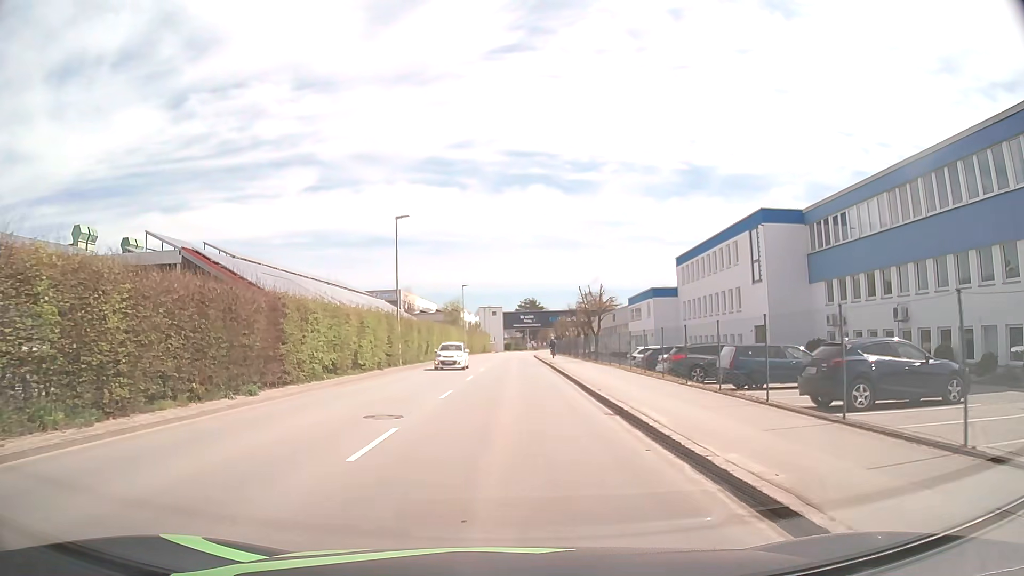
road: tertiary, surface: asphalt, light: Day
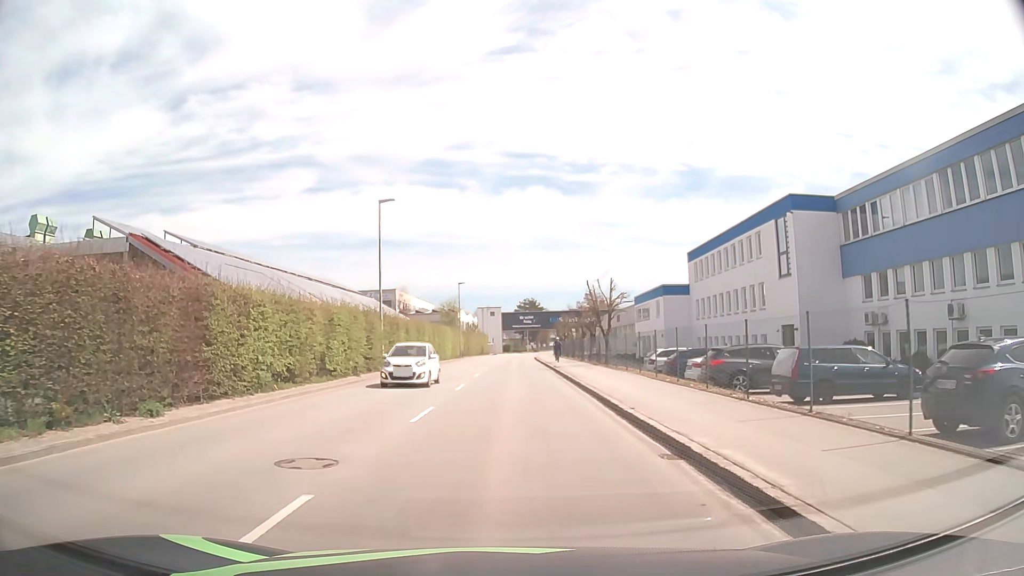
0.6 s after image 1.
(0.0, +4.8) m; 0°
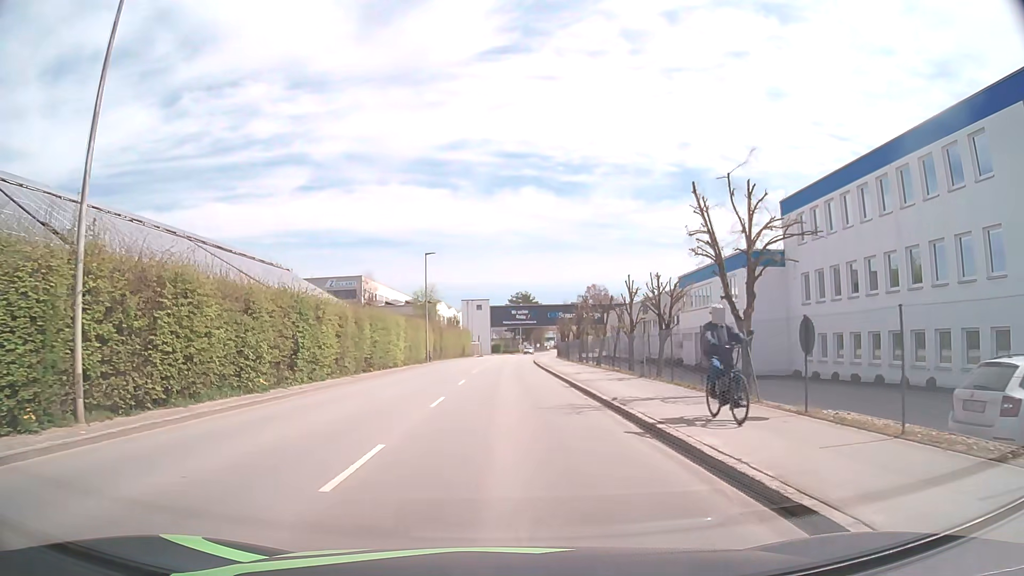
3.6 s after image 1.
(+0.1, +23.8) m; +1°
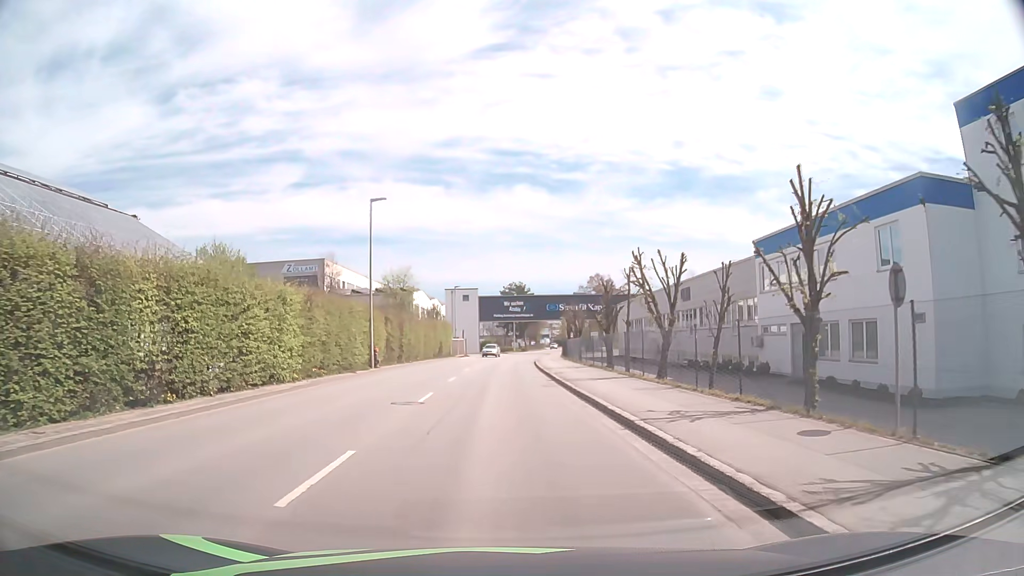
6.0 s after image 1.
(0.0, +18.7) m; 0°
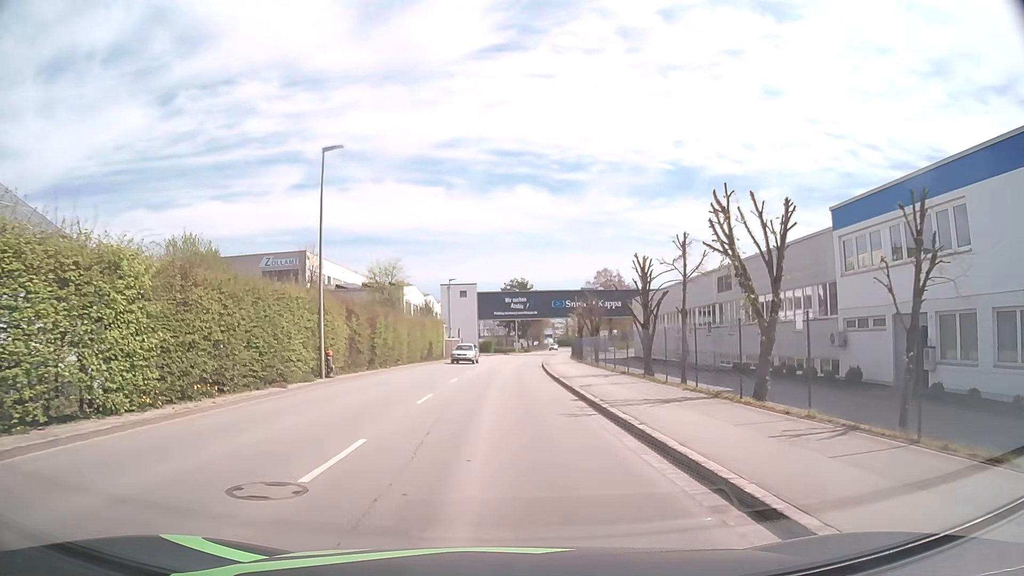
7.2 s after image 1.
(0.0, +9.2) m; 0°
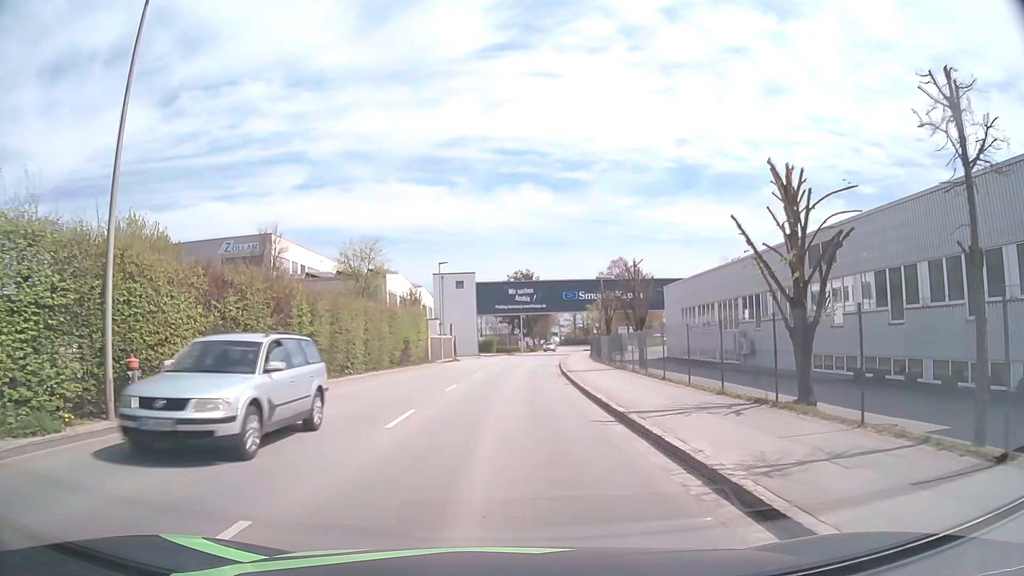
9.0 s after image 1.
(-0.1, +13.6) m; 0°
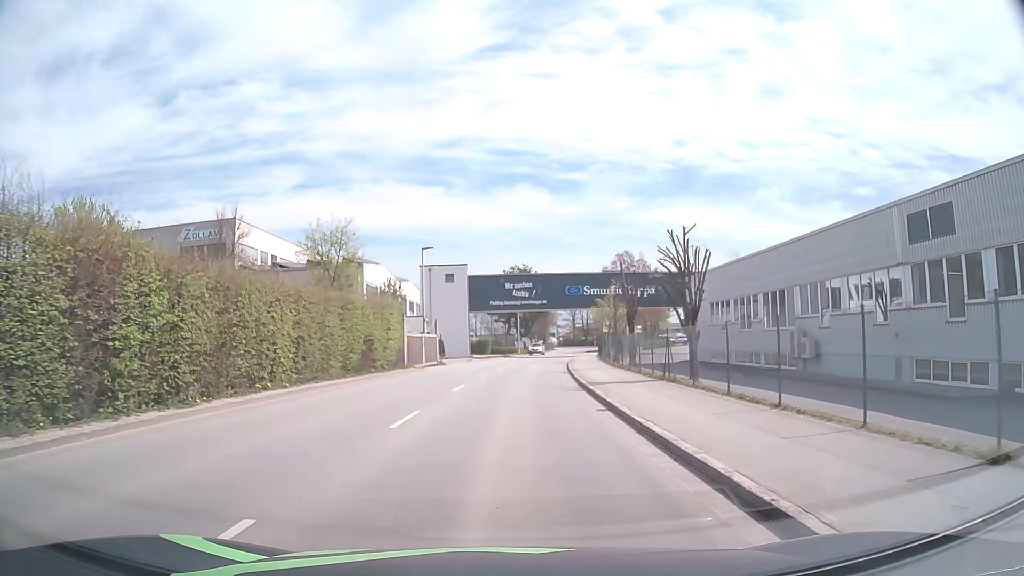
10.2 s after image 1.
(0.0, +9.0) m; +1°
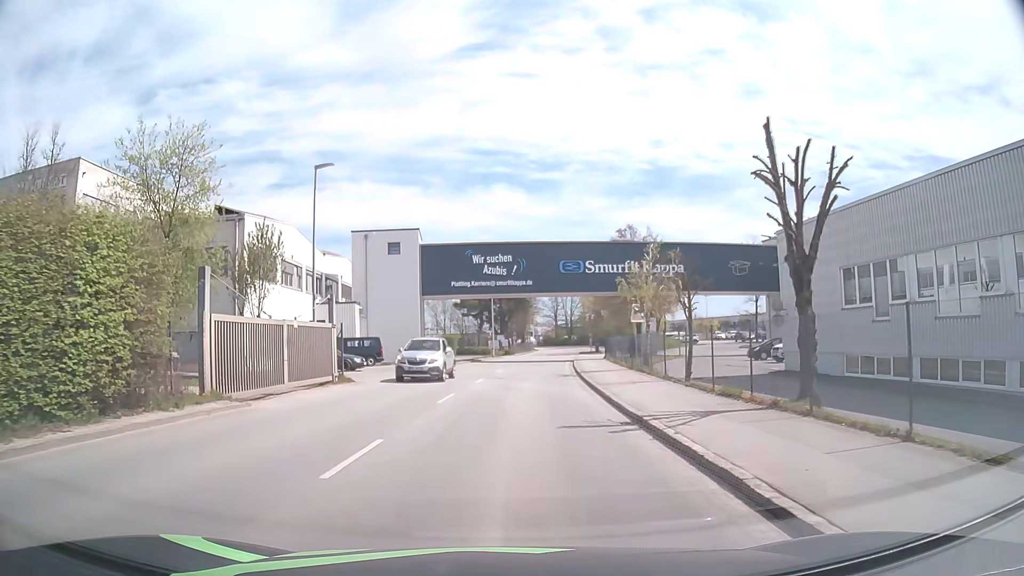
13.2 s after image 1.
(+0.3, +22.3) m; +2°
(0, +10) (0, +20) (+1, +30) (+2, +40) (+3, +50) (+4, +60) (+5, +70) (+6, +80) (+8, +90) (+9, +100) m
